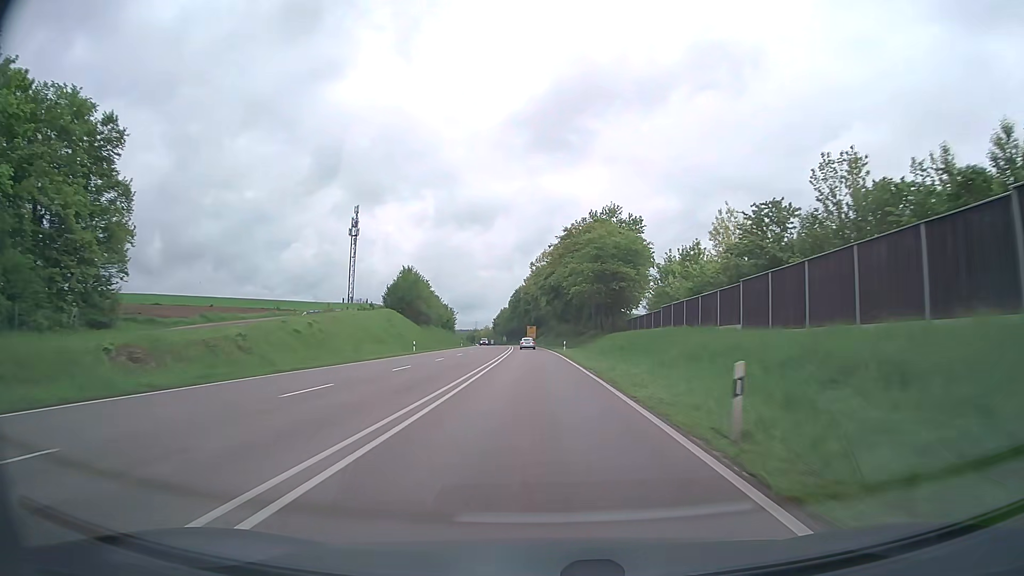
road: trunk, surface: asphalt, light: Day
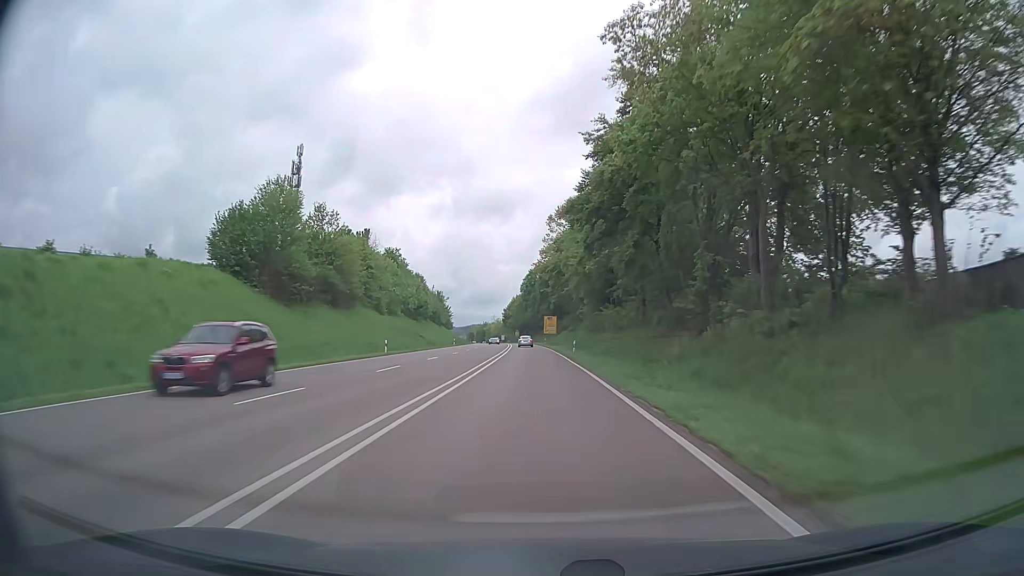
(-1.0, +62.9) m; -2°
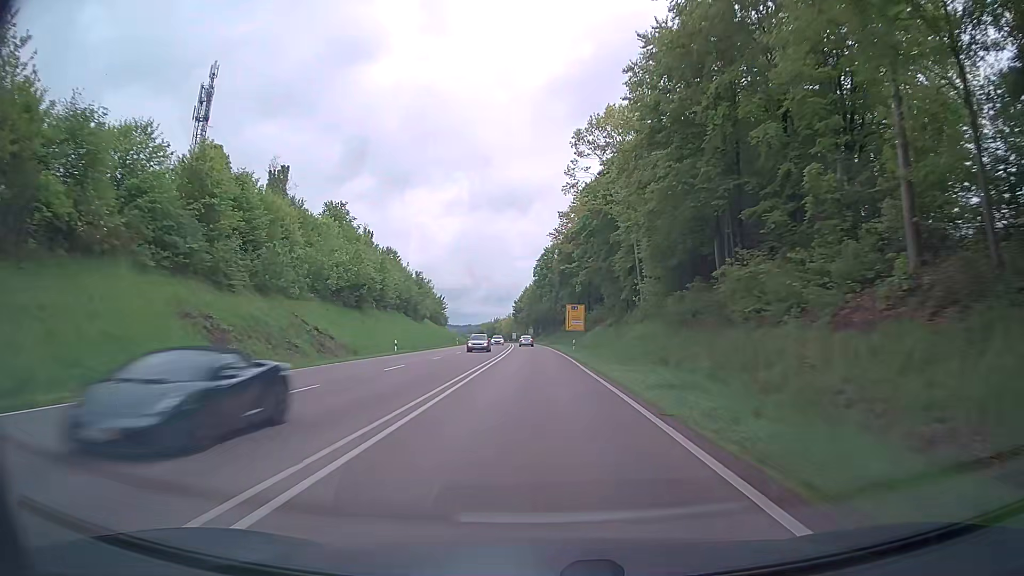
(-0.6, +47.4) m; -1°
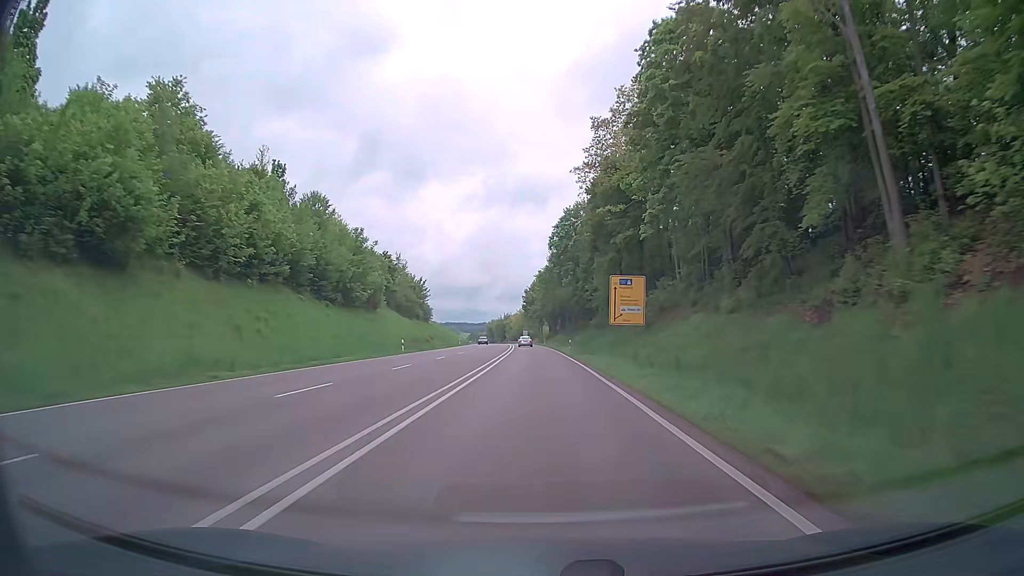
(-0.7, +47.6) m; -2°
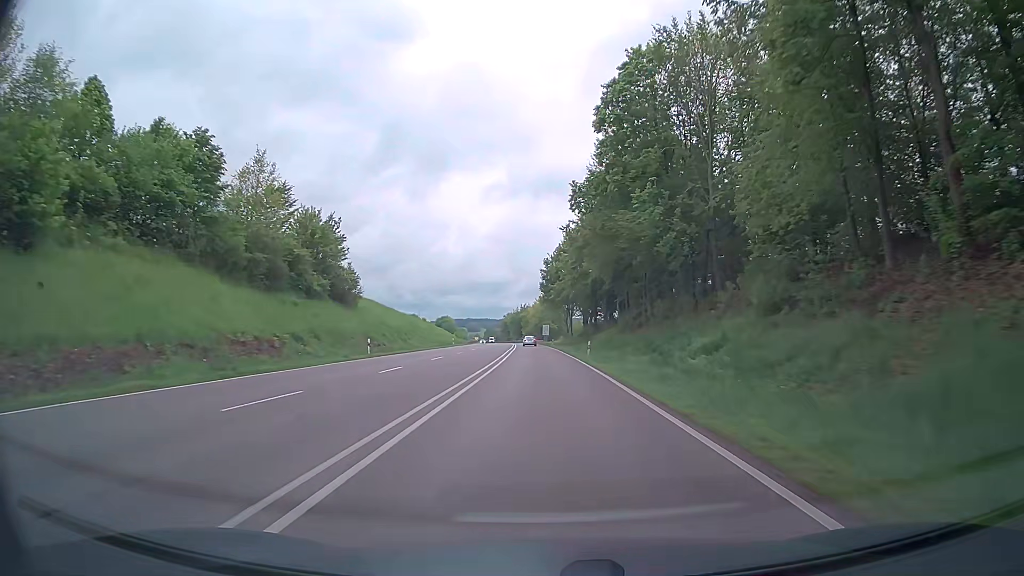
(-1.1, +63.5) m; -1°
(0, +10) (0, +20) (0, +30) (-1, +40) (-1, +50) (-1, +60) (-2, +70) (-2, +80) (-2, +90) (-3, +100) m
